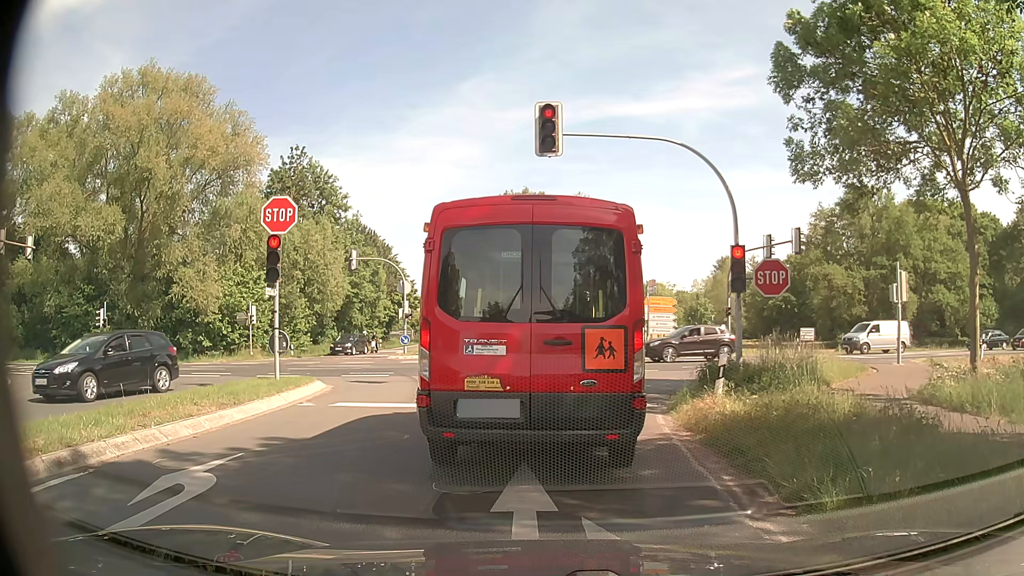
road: secondary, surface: asphalt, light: Day
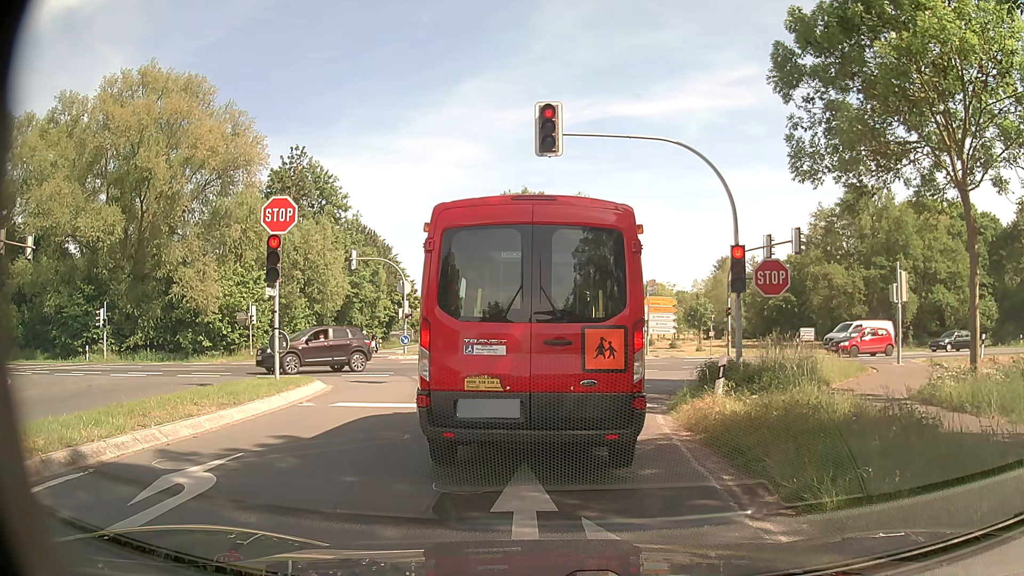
(0.0, 0.0) m; 0°
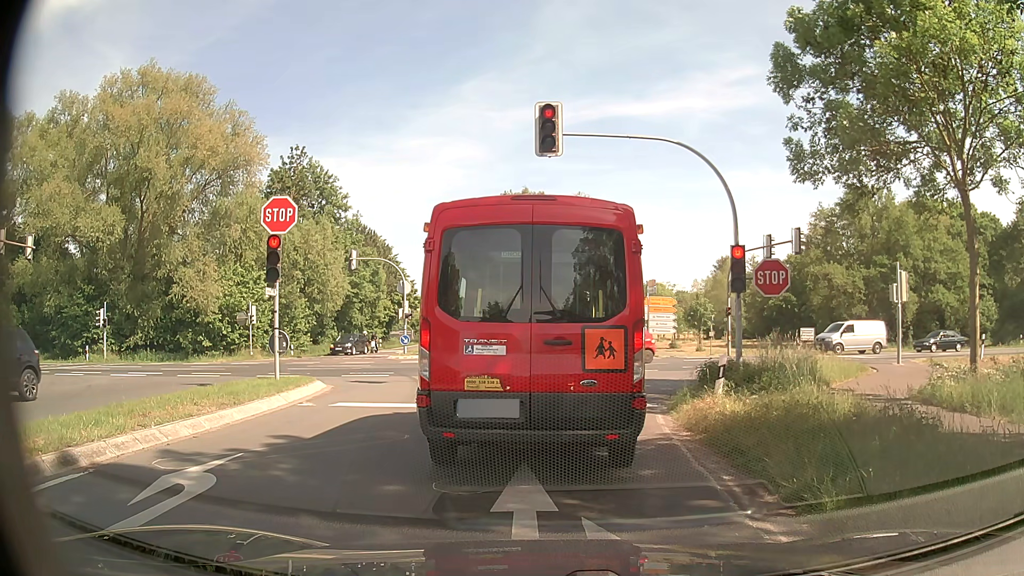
(0.0, 0.0) m; 0°
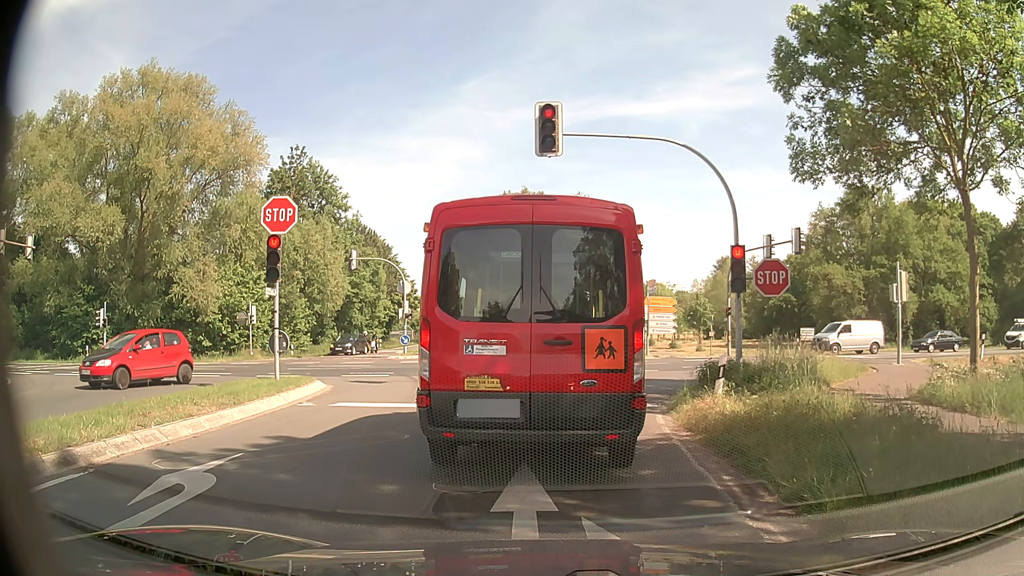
(0.0, 0.0) m; 0°
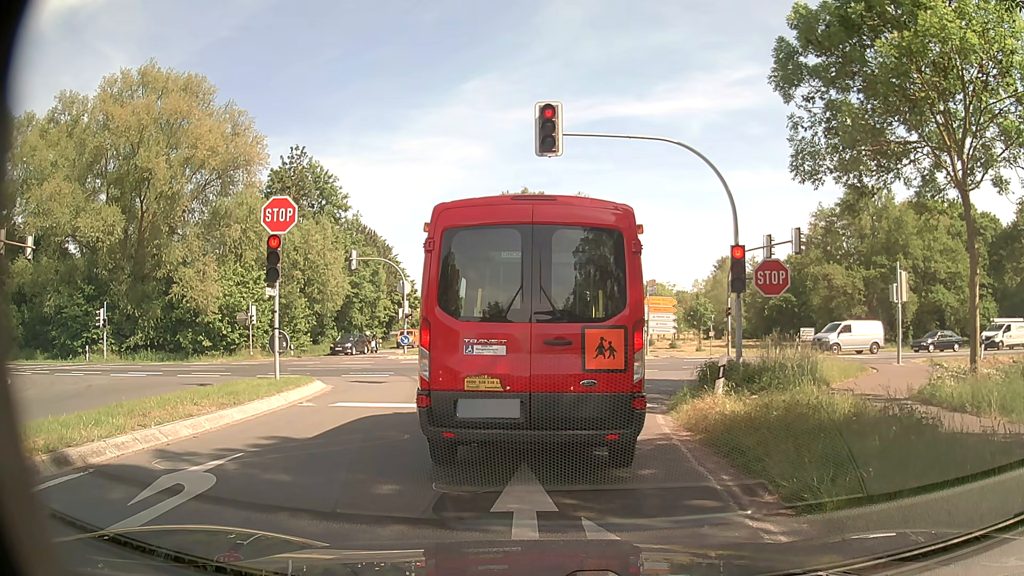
(0.0, 0.0) m; 0°
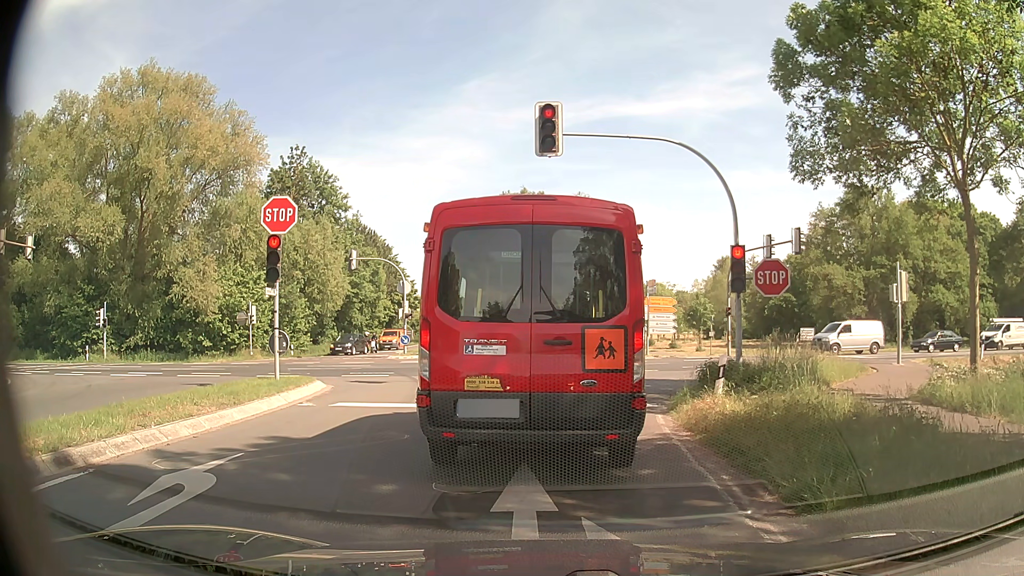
(0.0, 0.0) m; 0°
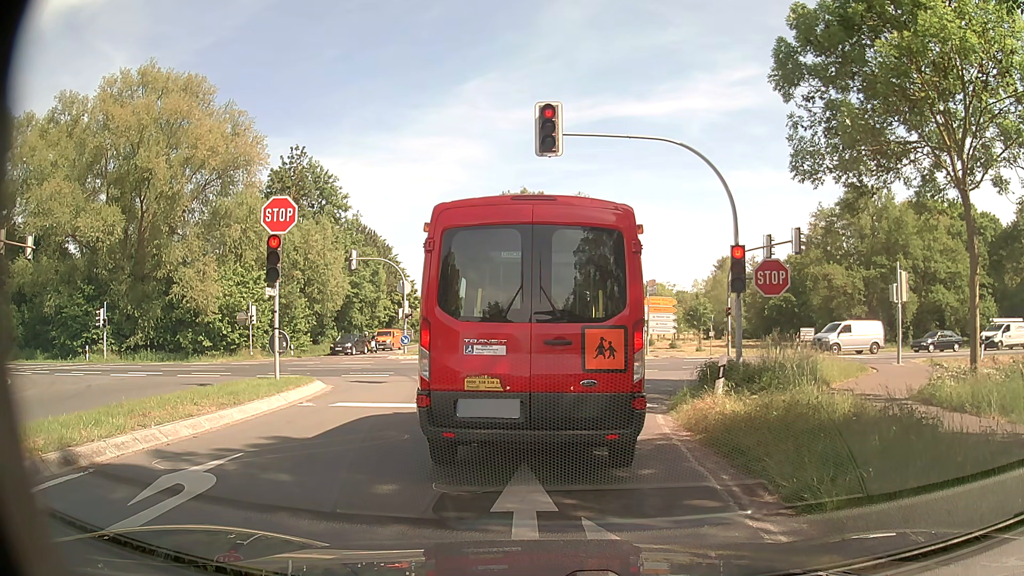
(0.0, 0.0) m; 0°
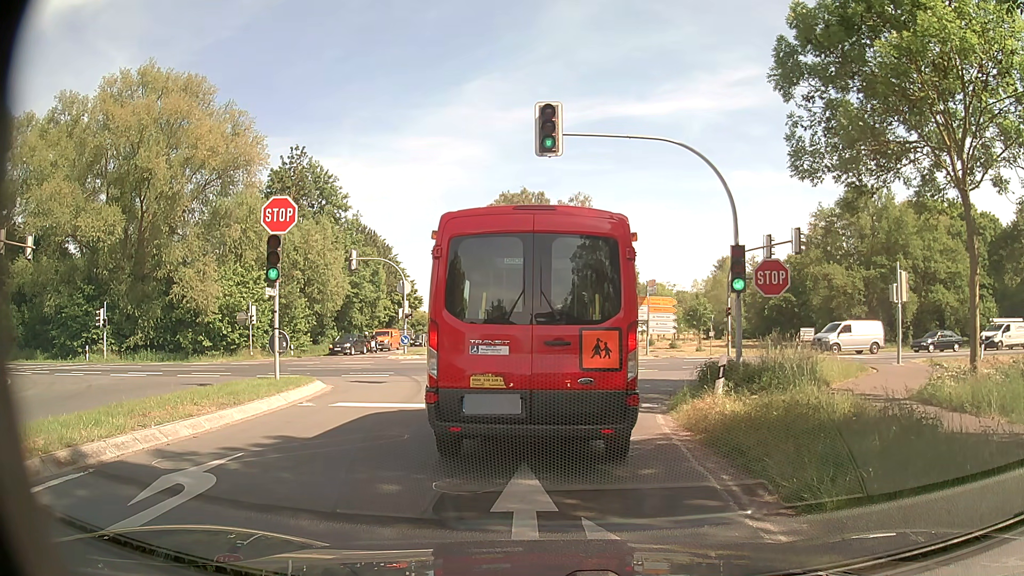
(0.0, 0.0) m; 0°
